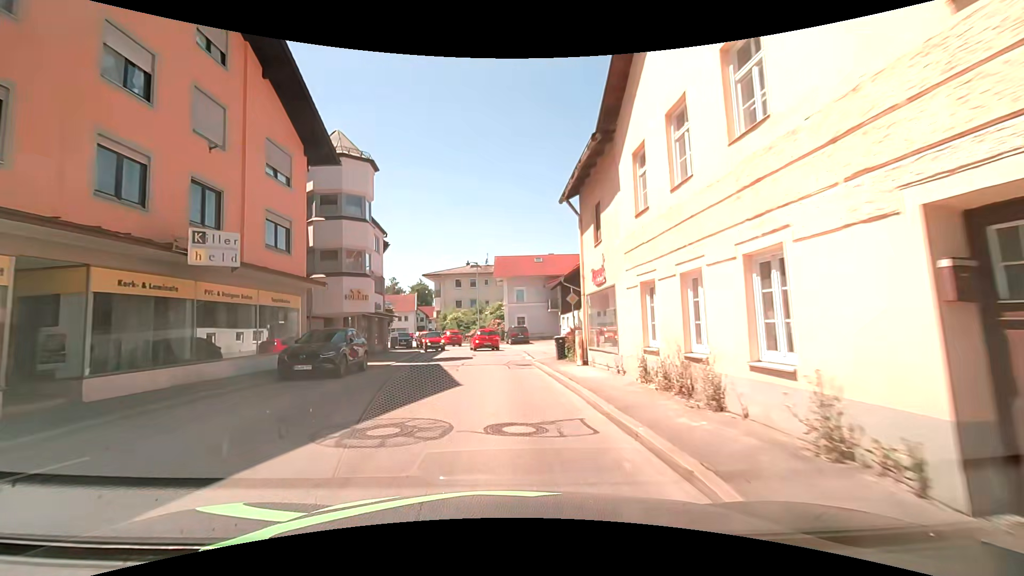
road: unclassified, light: Day
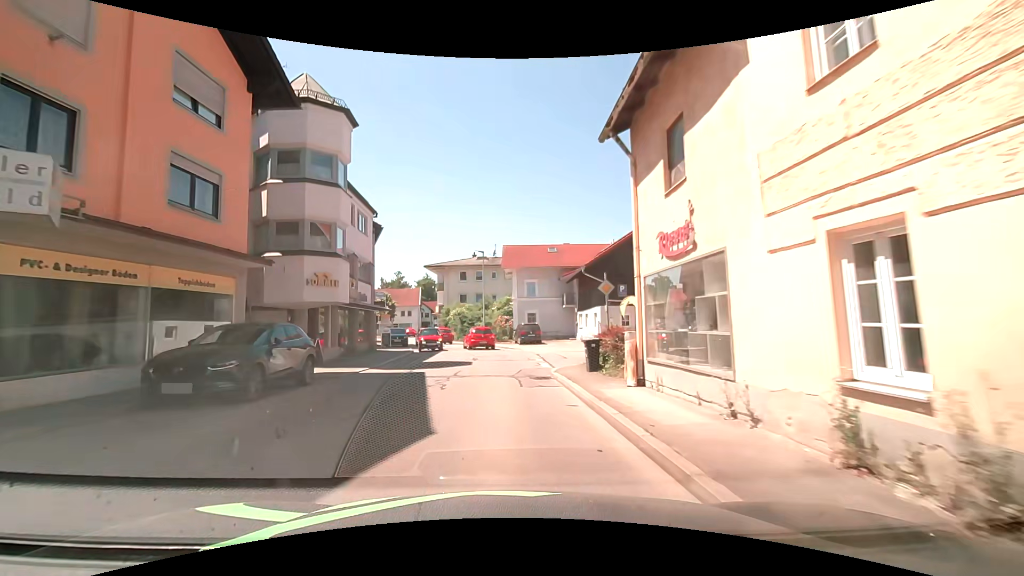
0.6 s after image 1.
(-0.1, +5.8) m; -2°
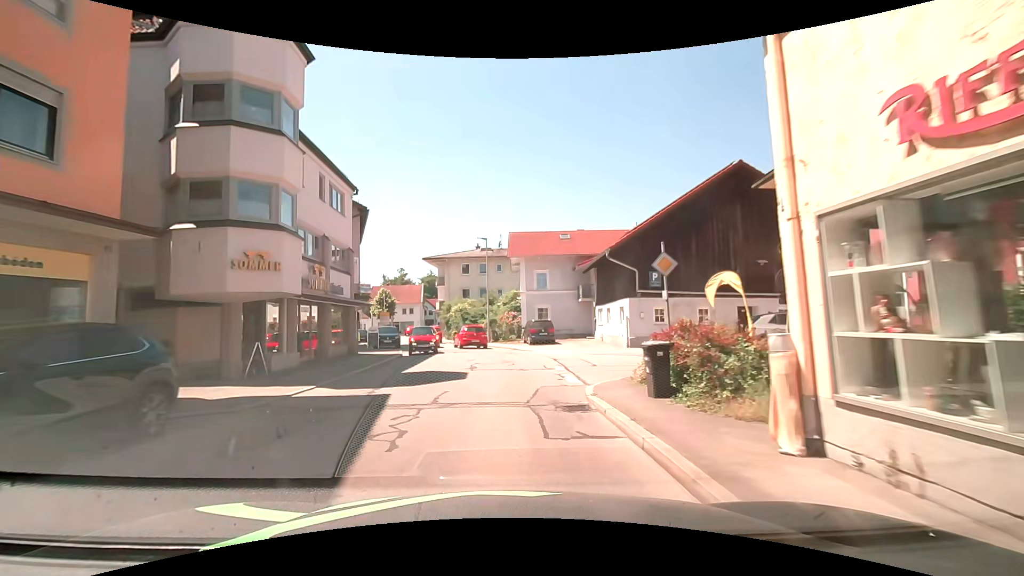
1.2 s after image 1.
(0.0, +5.5) m; -1°
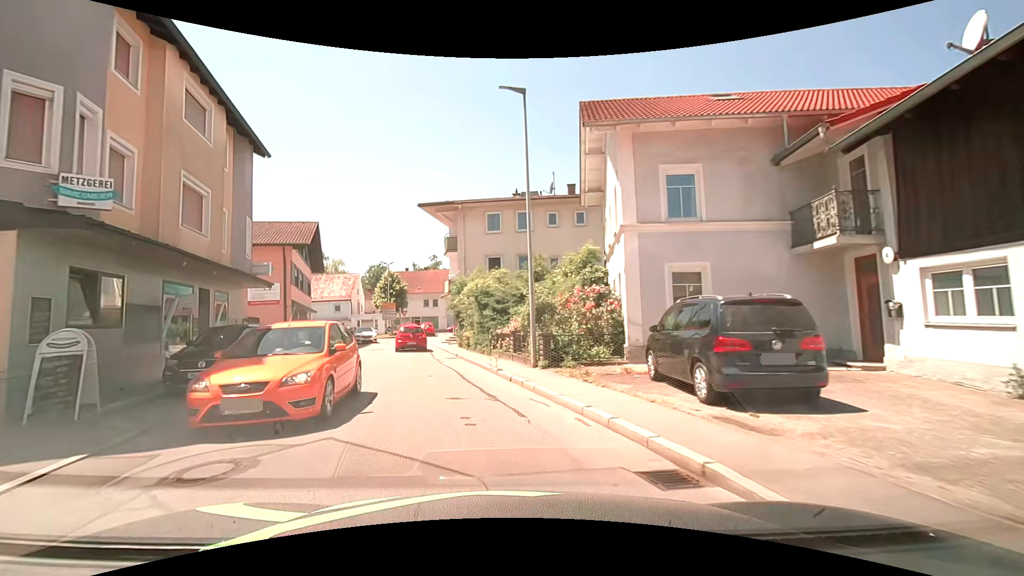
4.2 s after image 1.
(-0.5, +24.5) m; -5°
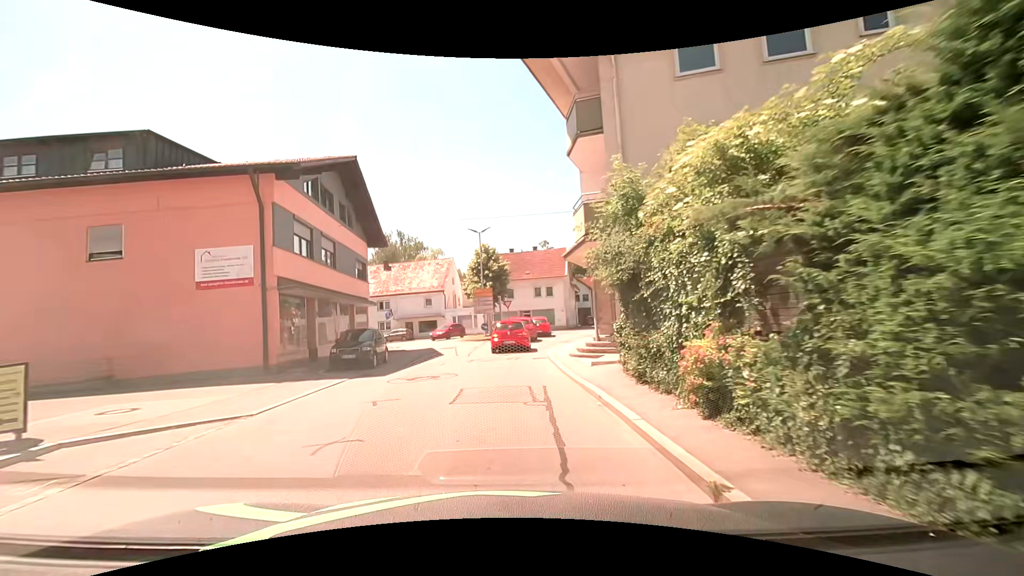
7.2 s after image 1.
(-2.6, +19.4) m; -12°
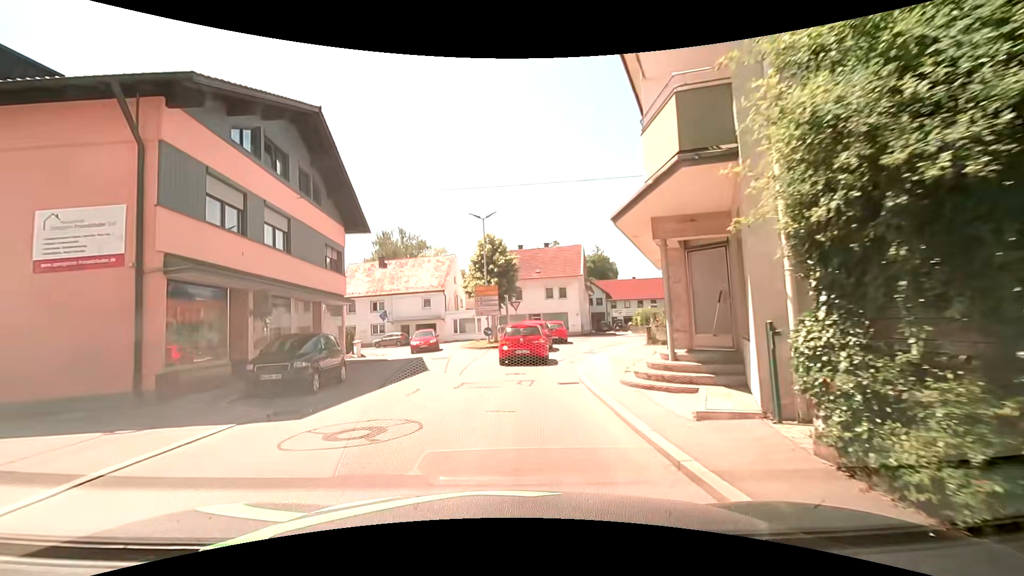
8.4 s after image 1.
(-0.2, +6.6) m; -2°
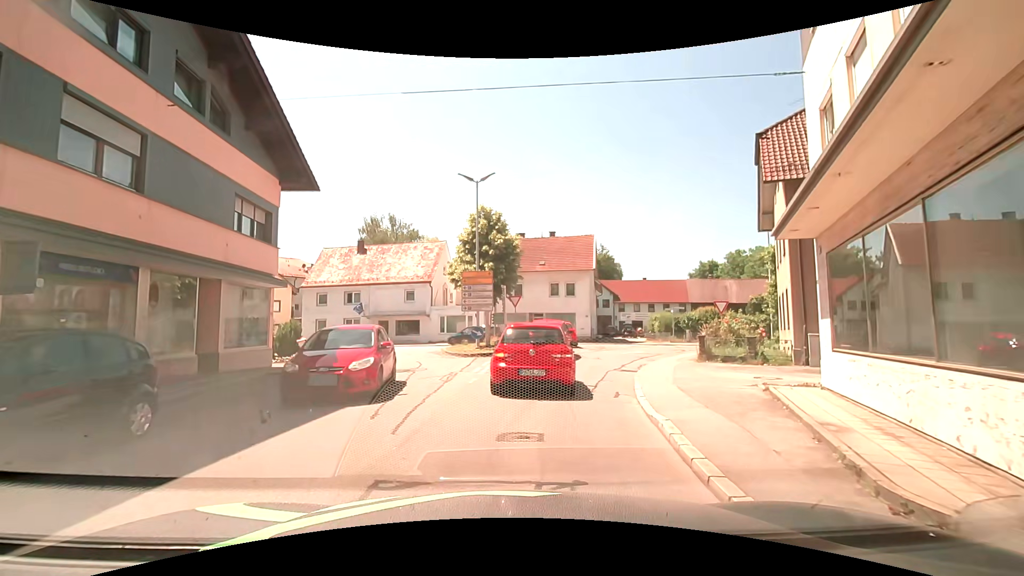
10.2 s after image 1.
(0.0, +8.0) m; 0°
